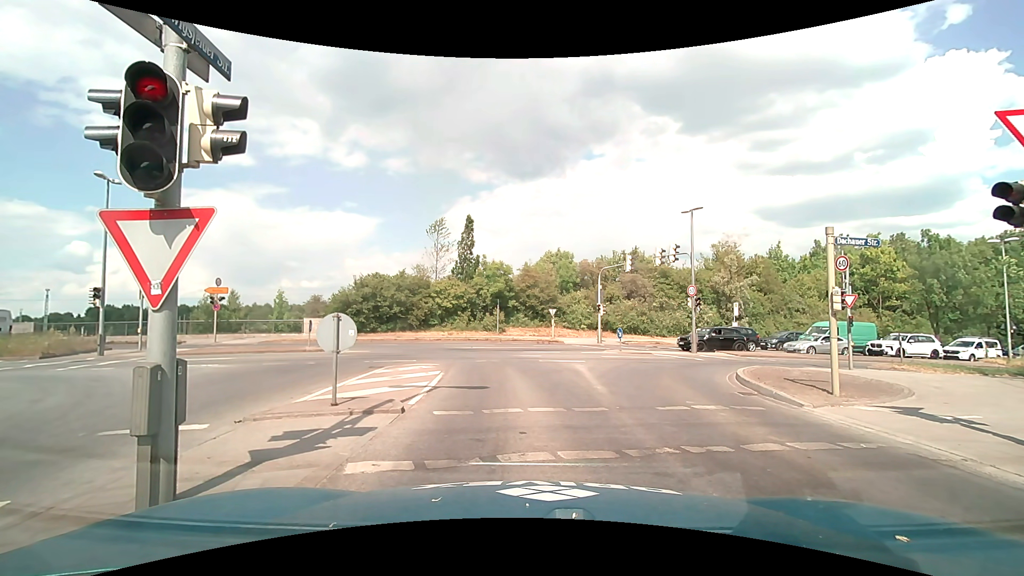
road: tertiary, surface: asphalt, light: Day
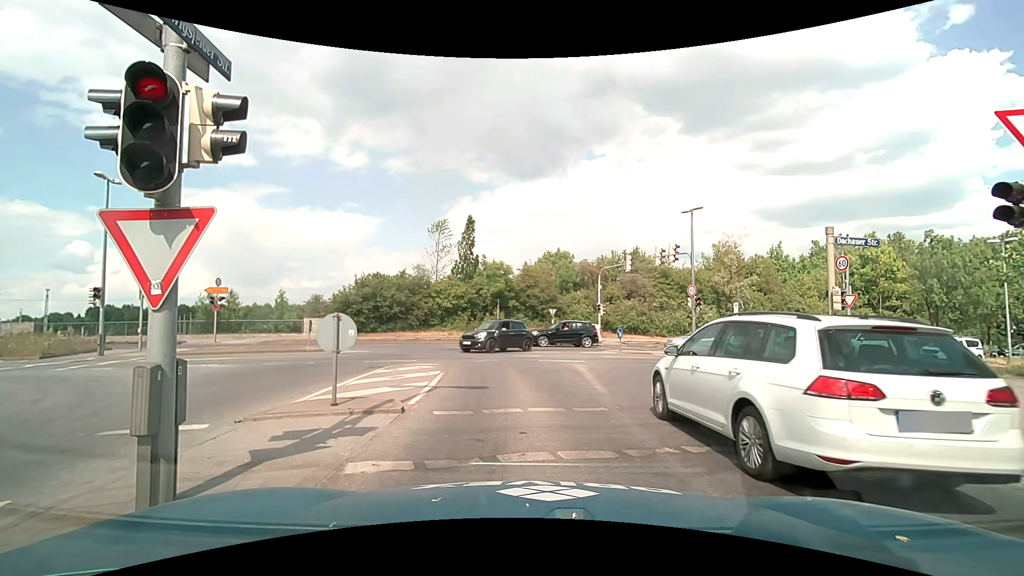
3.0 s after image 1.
(0.0, 0.0) m; 0°
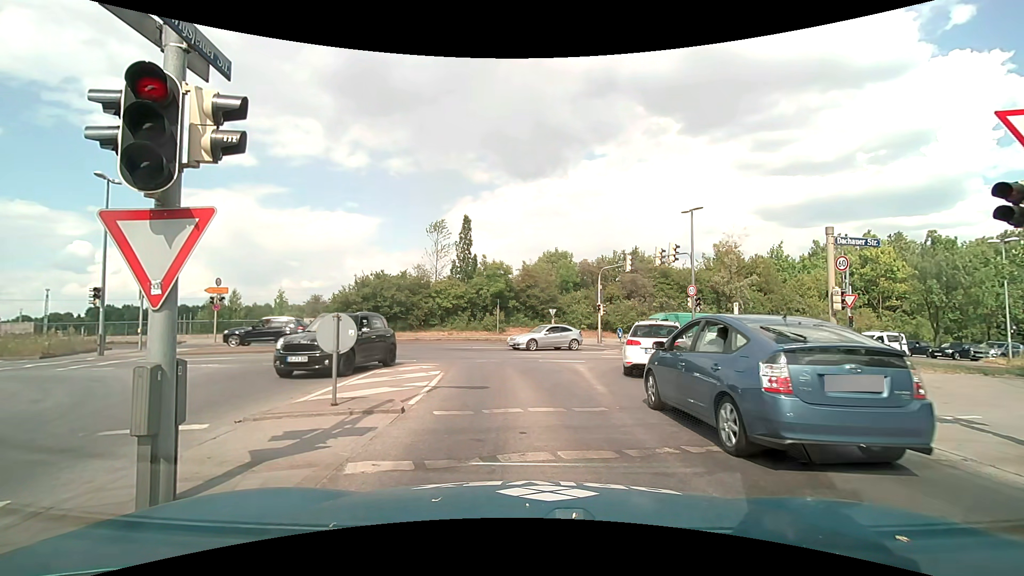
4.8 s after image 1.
(0.0, 0.0) m; 0°
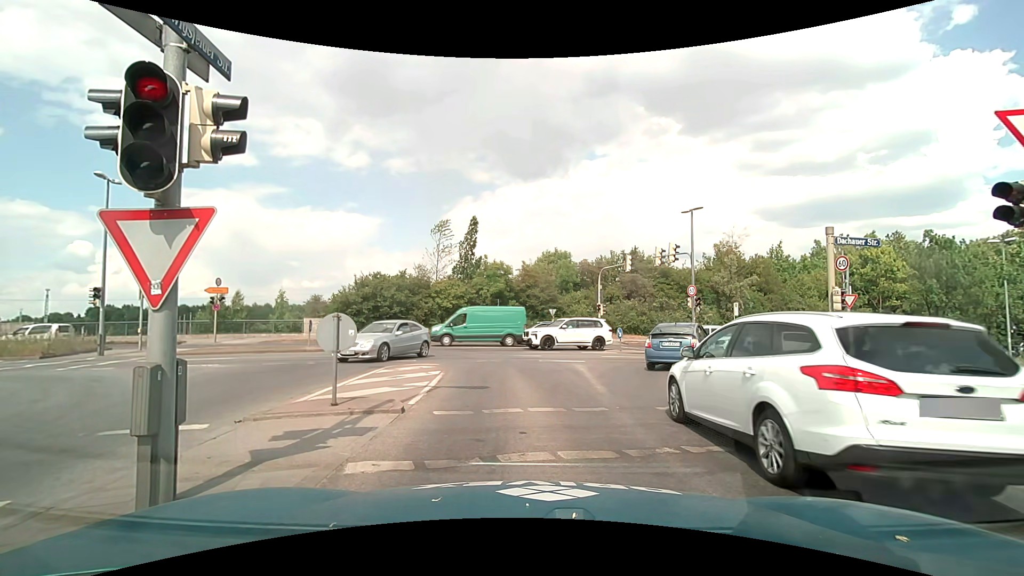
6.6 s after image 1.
(0.0, 0.0) m; 0°
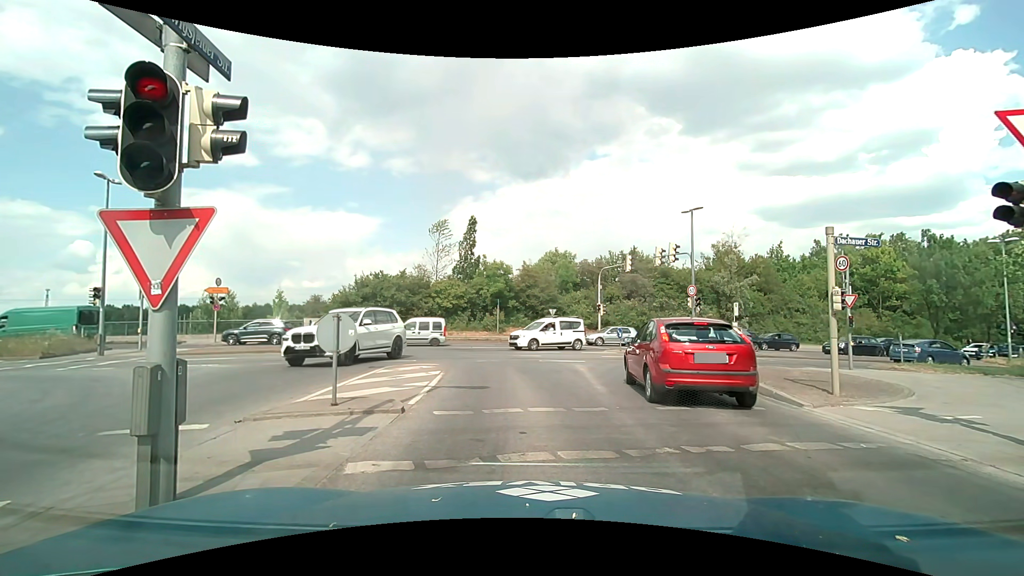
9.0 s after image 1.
(0.0, 0.0) m; 0°
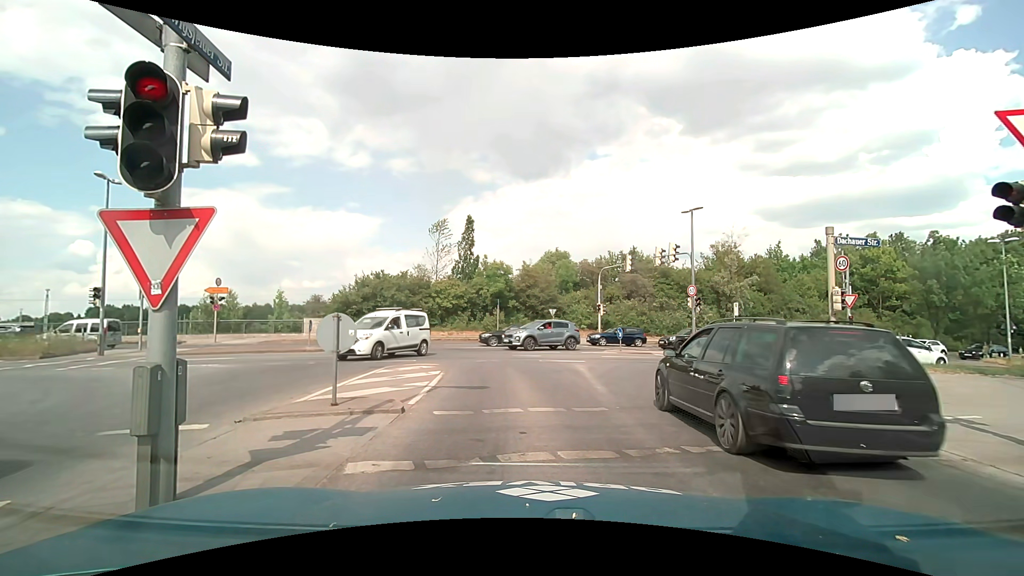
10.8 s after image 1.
(0.0, 0.0) m; 0°
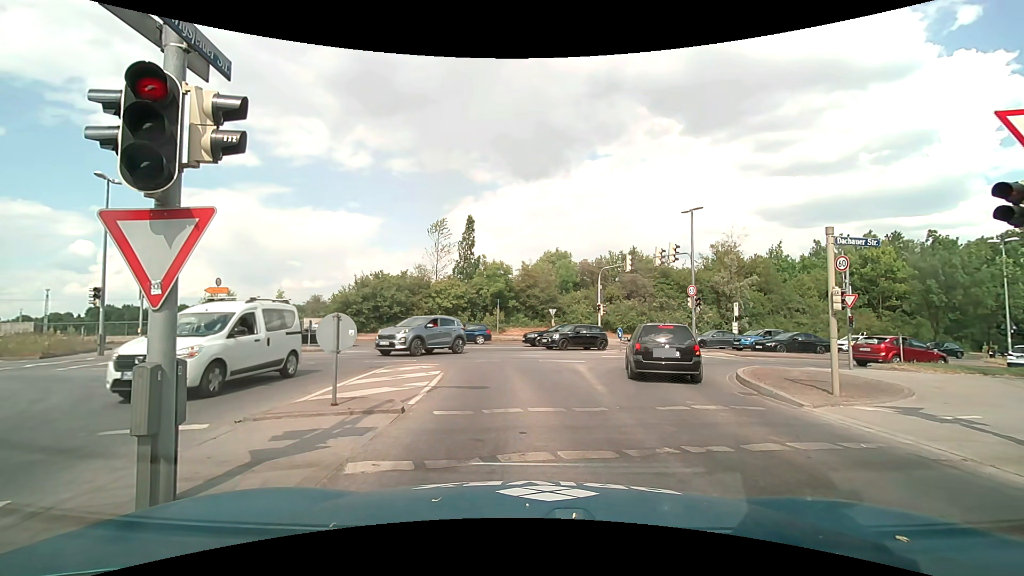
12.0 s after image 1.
(0.0, 0.0) m; 0°
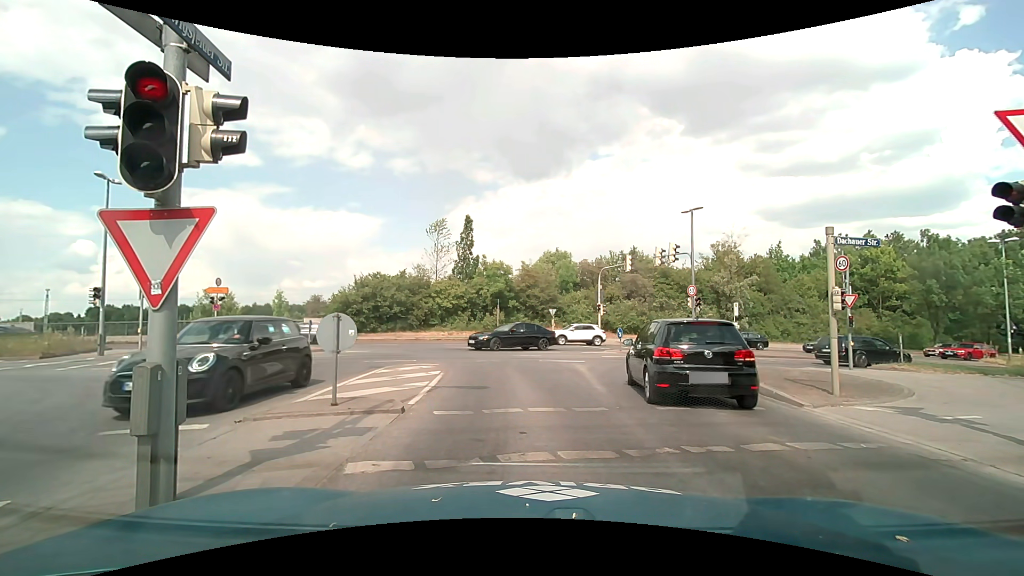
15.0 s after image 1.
(0.0, 0.0) m; 0°
(0, +10) (-1, +20) (-6, +28) (-15, +33) (-25, +33) (-35, +33) (-45, +32) (-55, +32) (-65, +32) (-75, +32) m
